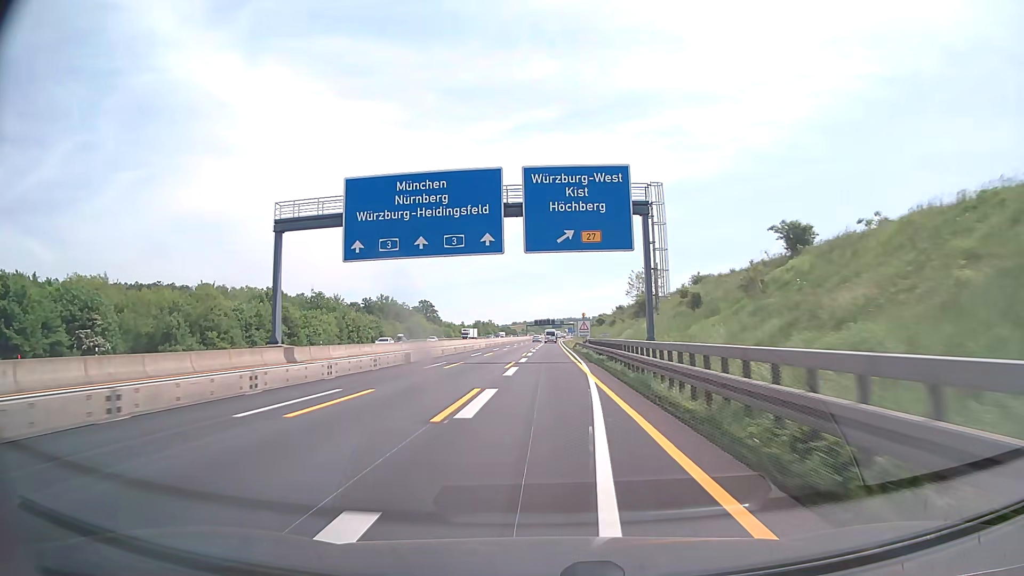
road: motorway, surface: asphalt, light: Day
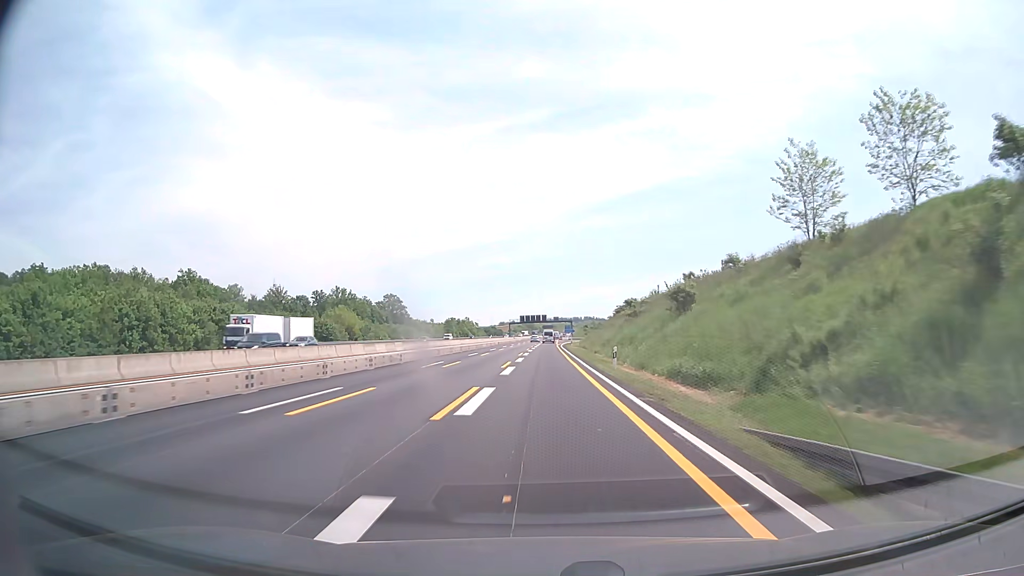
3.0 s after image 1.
(+0.6, +71.6) m; +1°
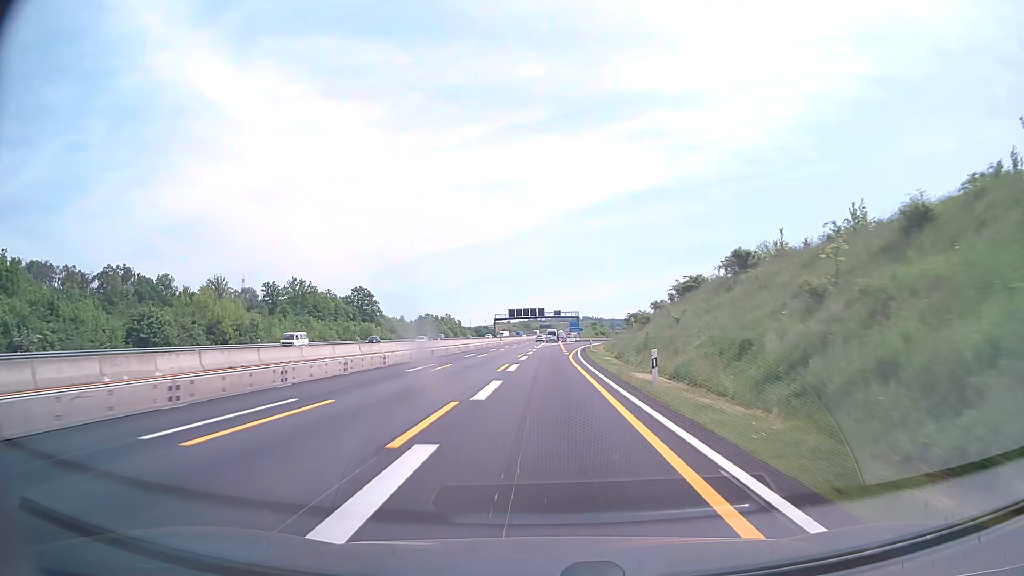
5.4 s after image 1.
(+0.1, +57.3) m; 0°
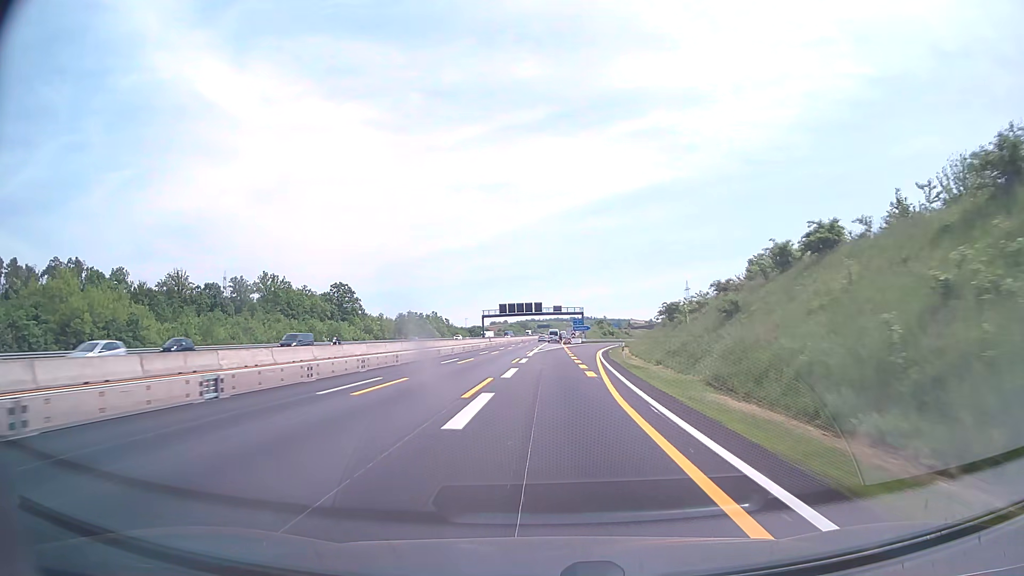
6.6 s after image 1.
(0.0, +28.7) m; 0°
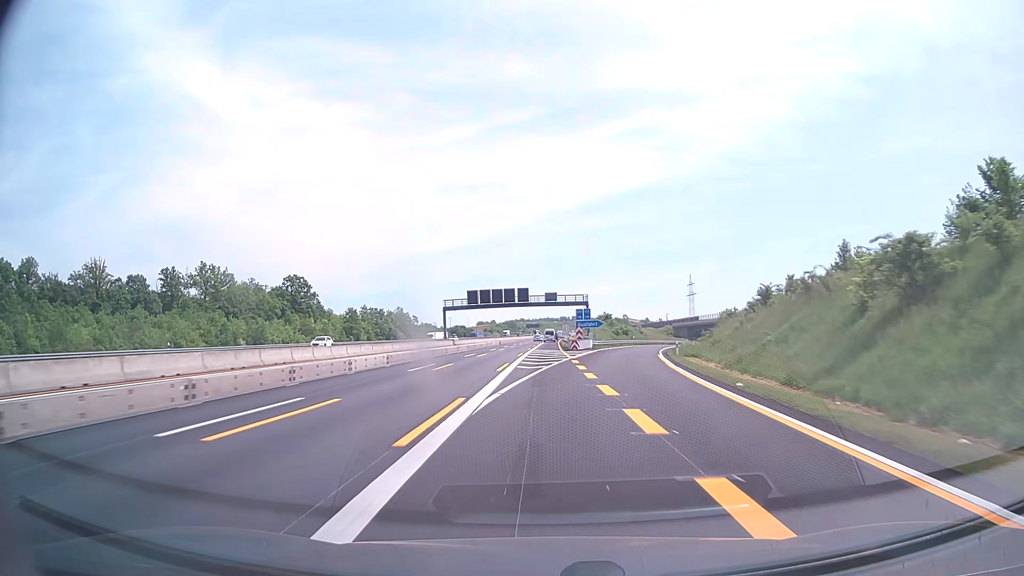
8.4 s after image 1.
(+0.3, +43.0) m; +1°
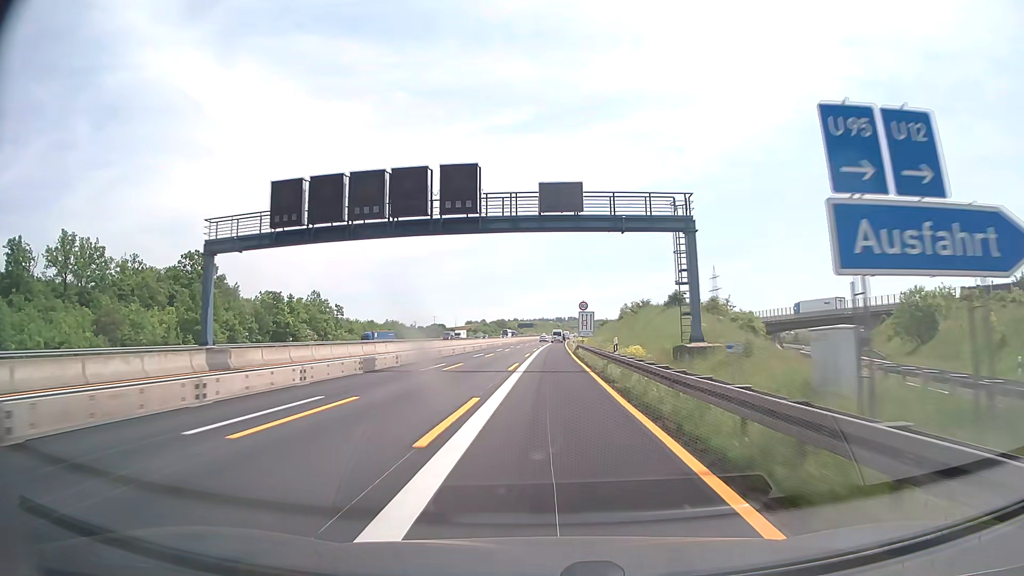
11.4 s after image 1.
(+0.1, +71.6) m; 0°
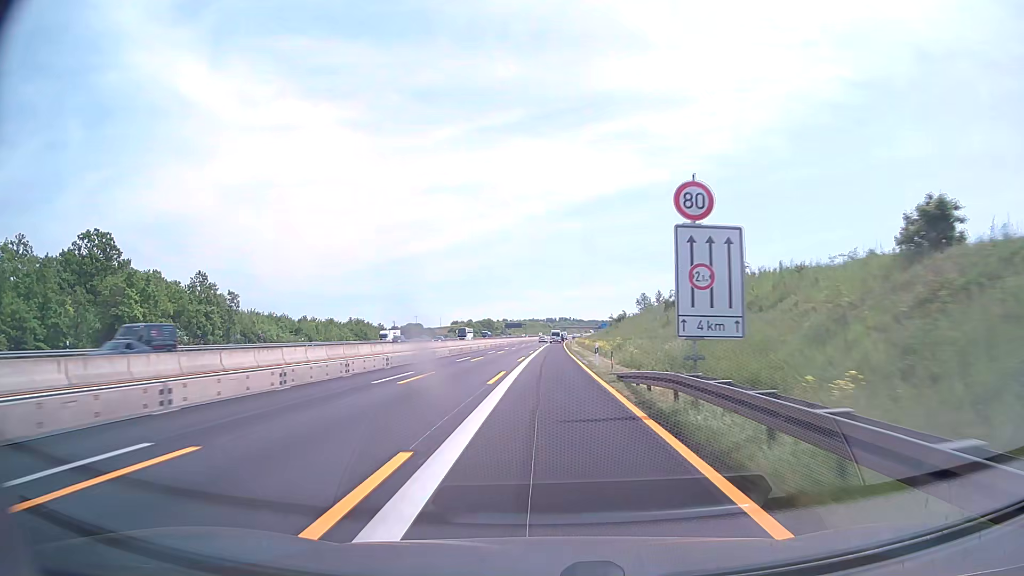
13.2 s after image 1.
(+0.3, +43.0) m; +1°
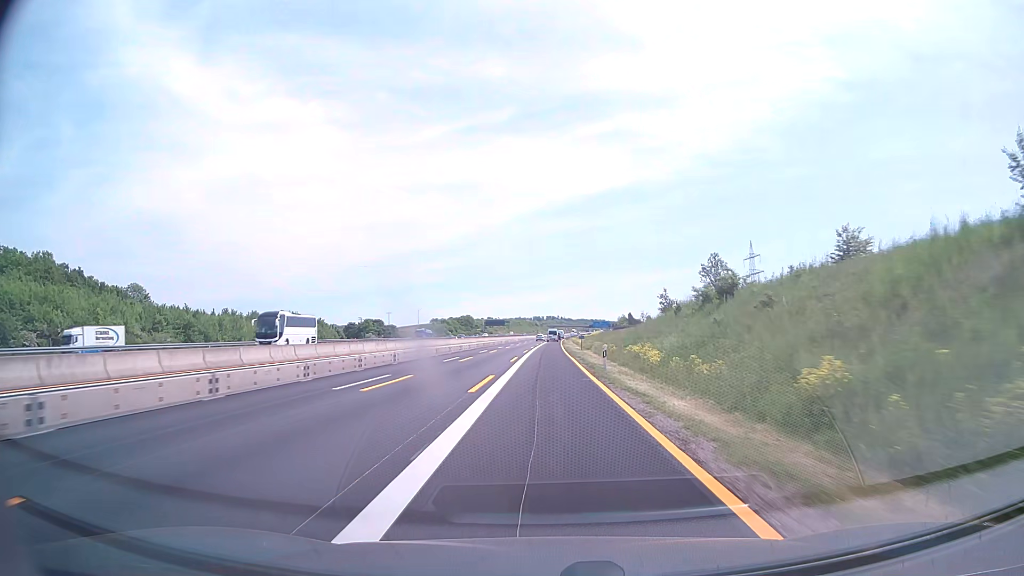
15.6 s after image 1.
(+0.6, +57.3) m; +1°
(0, +10) (0, +20) (0, +30) (0, +40) (0, +50) (0, +60) (+1, +70) (+1, +80) (+1, +90) (+1, +100) m
